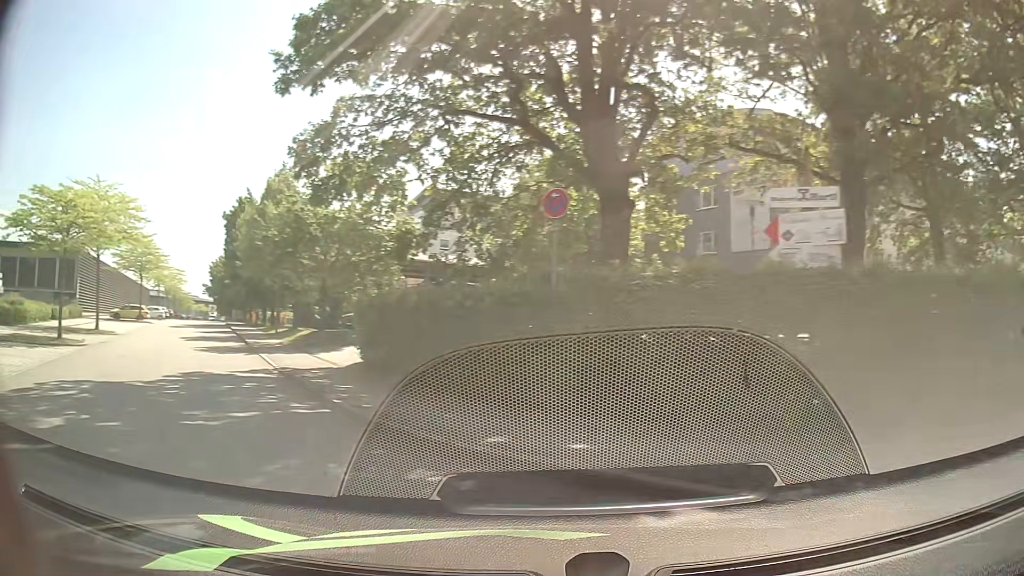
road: residential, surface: asphalt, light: Day
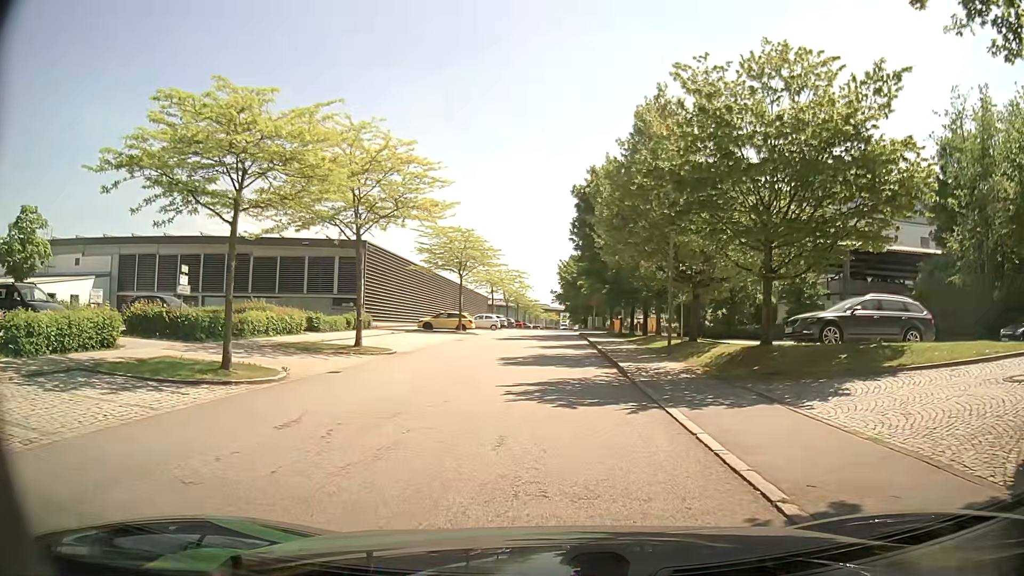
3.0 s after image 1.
(-5.3, +12.7) m; -30°
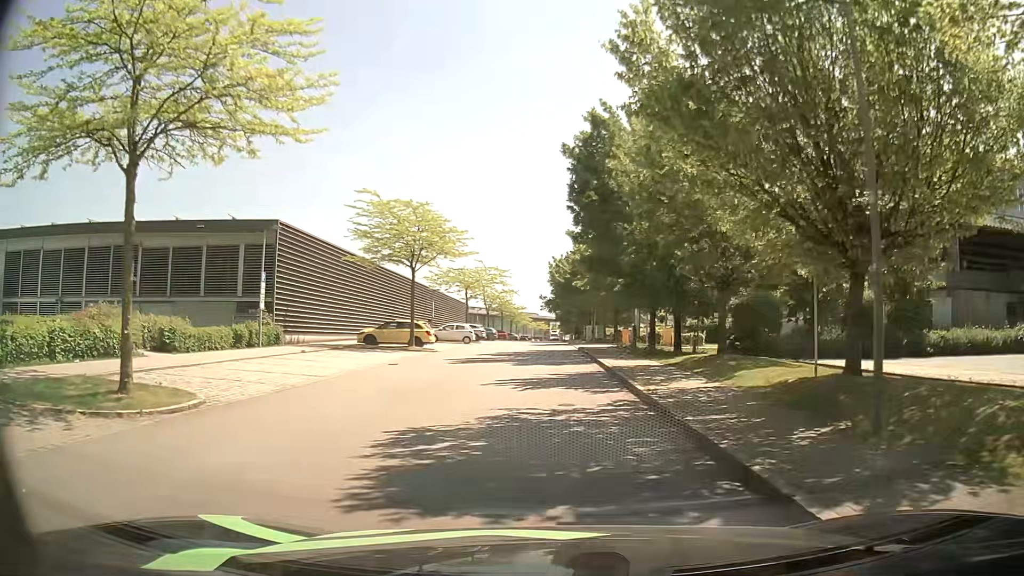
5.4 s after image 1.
(+0.2, +13.9) m; 0°
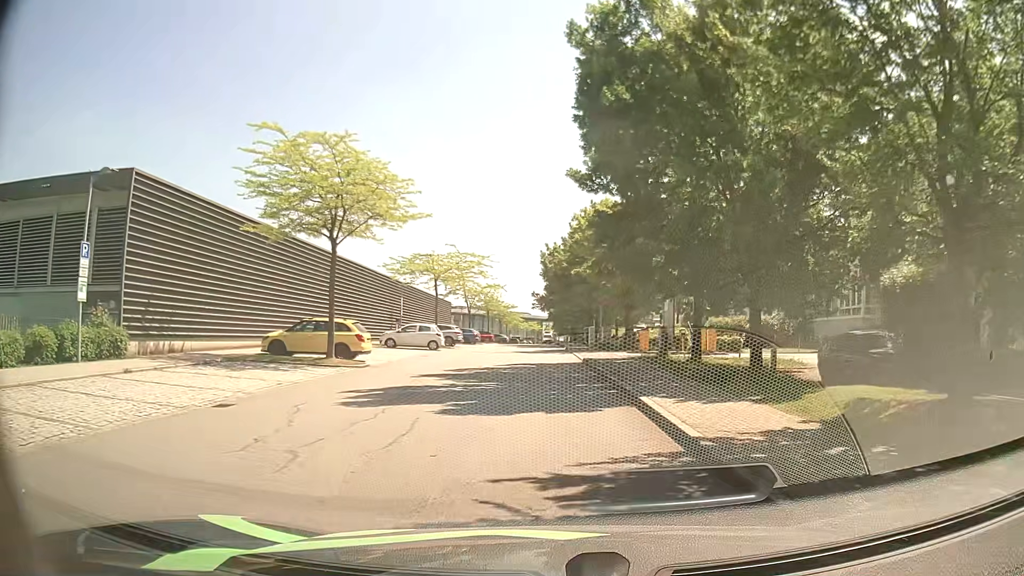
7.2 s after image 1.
(+0.3, +12.1) m; +2°
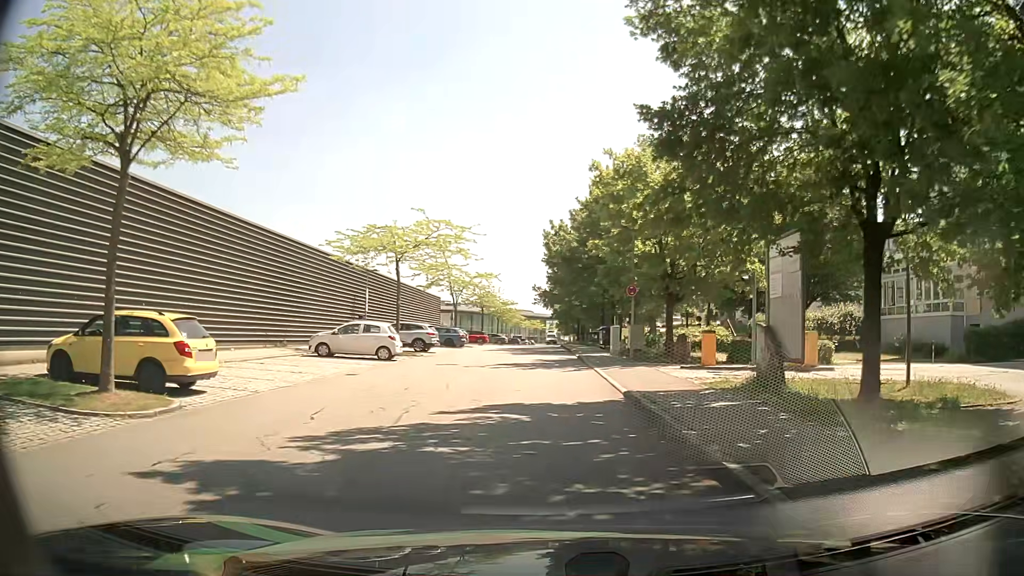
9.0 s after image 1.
(-0.1, +12.7) m; 0°
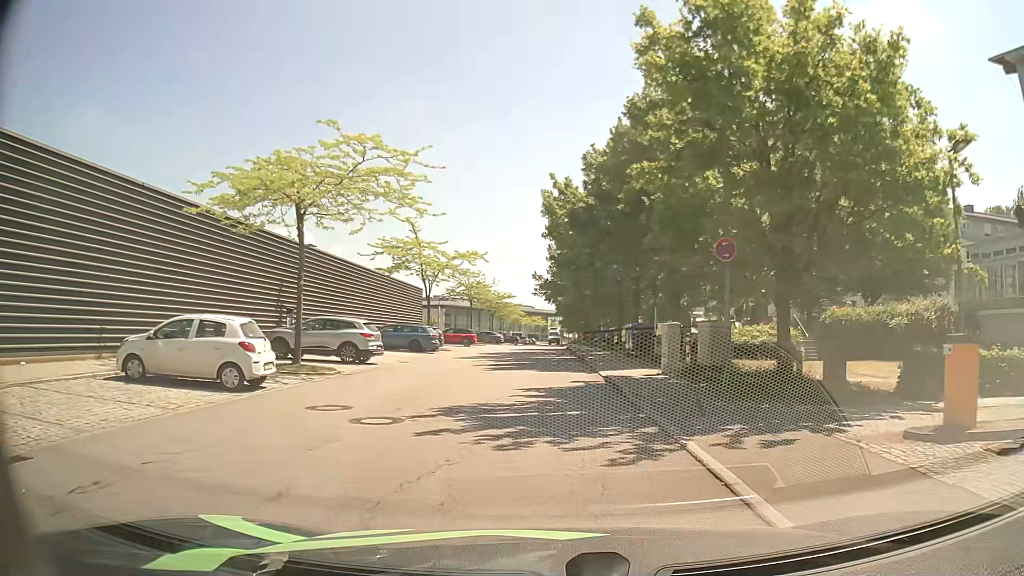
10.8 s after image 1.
(-0.1, +13.4) m; 0°
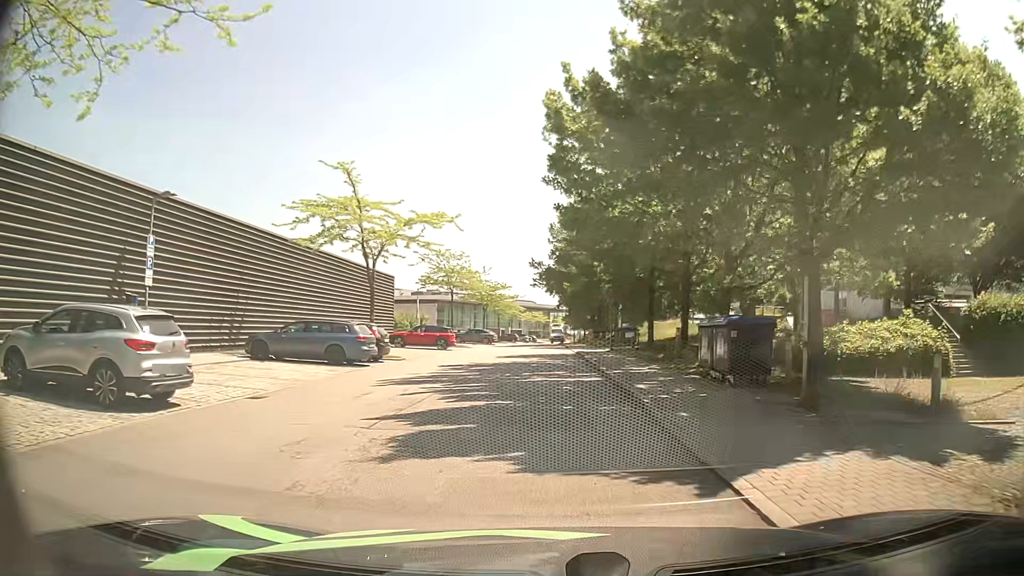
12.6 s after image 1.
(0.0, +13.9) m; 0°
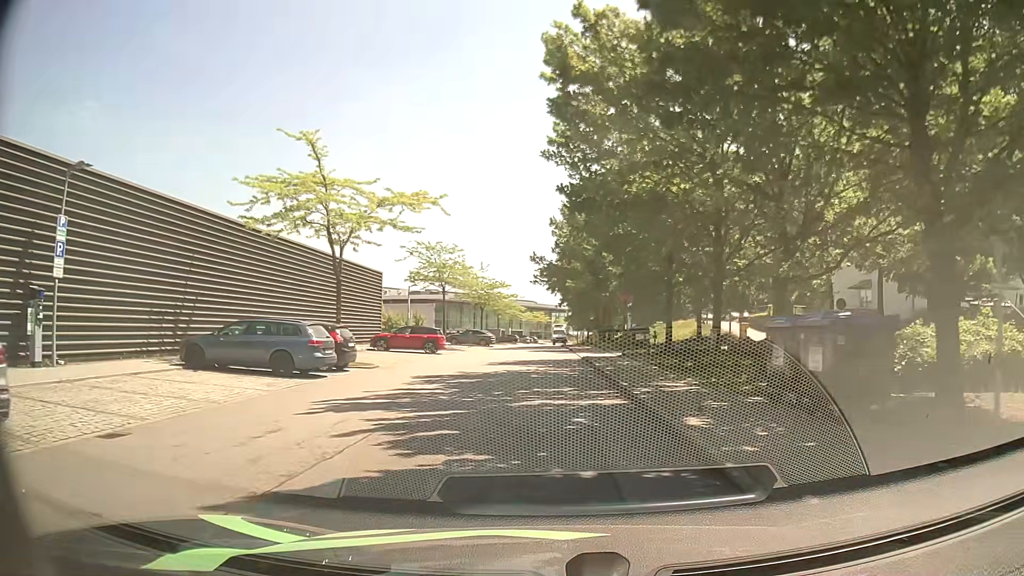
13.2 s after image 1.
(0.0, +4.8) m; -1°
(0, +10) (0, +20) (0, +30) (0, +40) (0, +50) (+1, +60) (+1, +70) (+1, +80) (0, +90) (-1, +100) m
